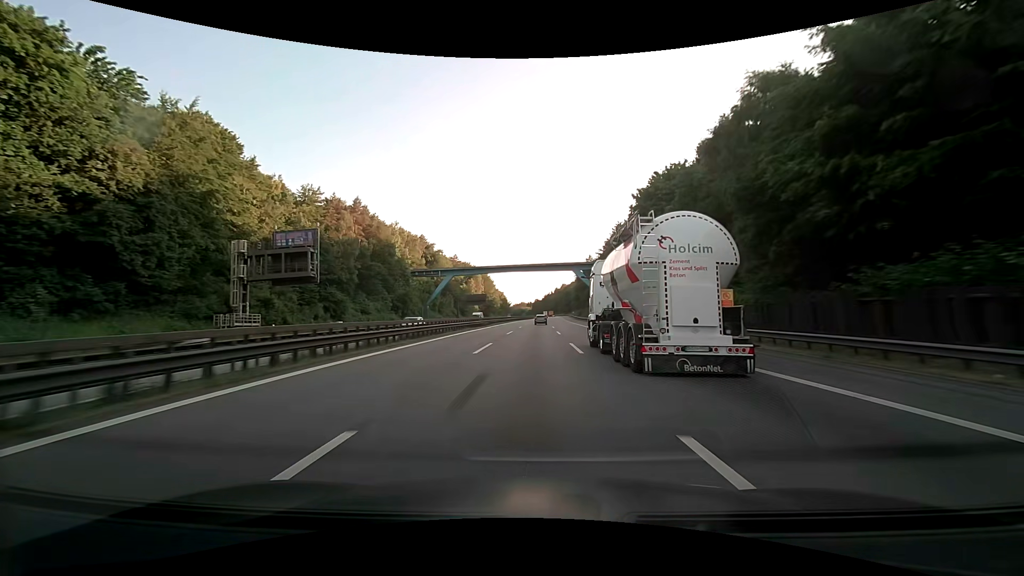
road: motorway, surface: asphalt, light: Day
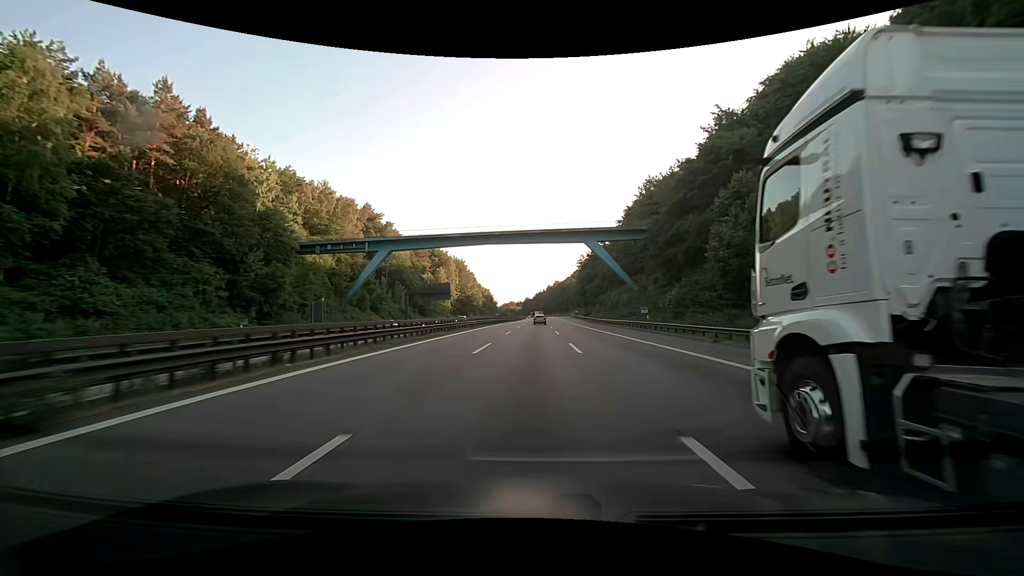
(+0.5, +54.5) m; +1°
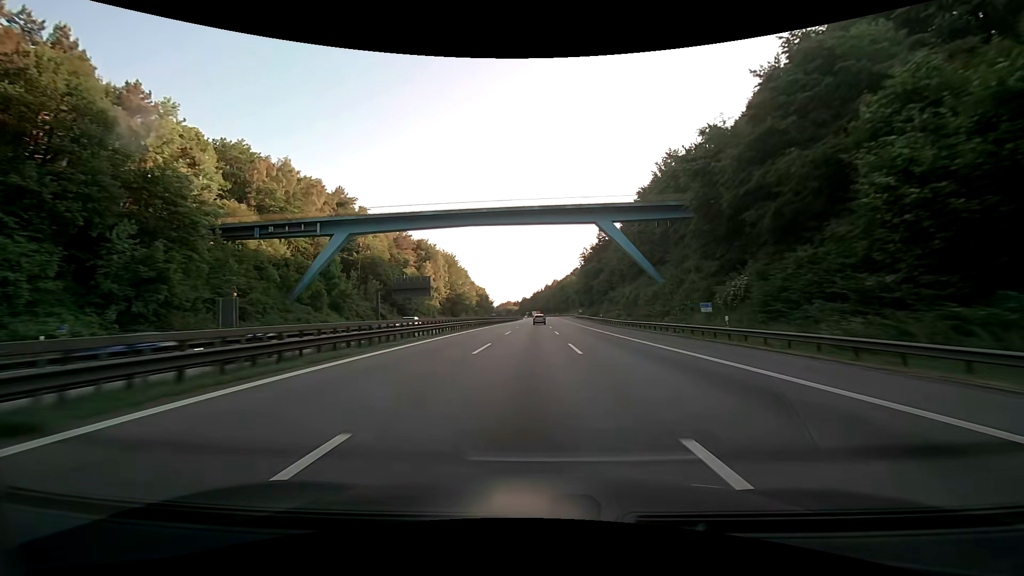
(+0.1, +18.2) m; 0°
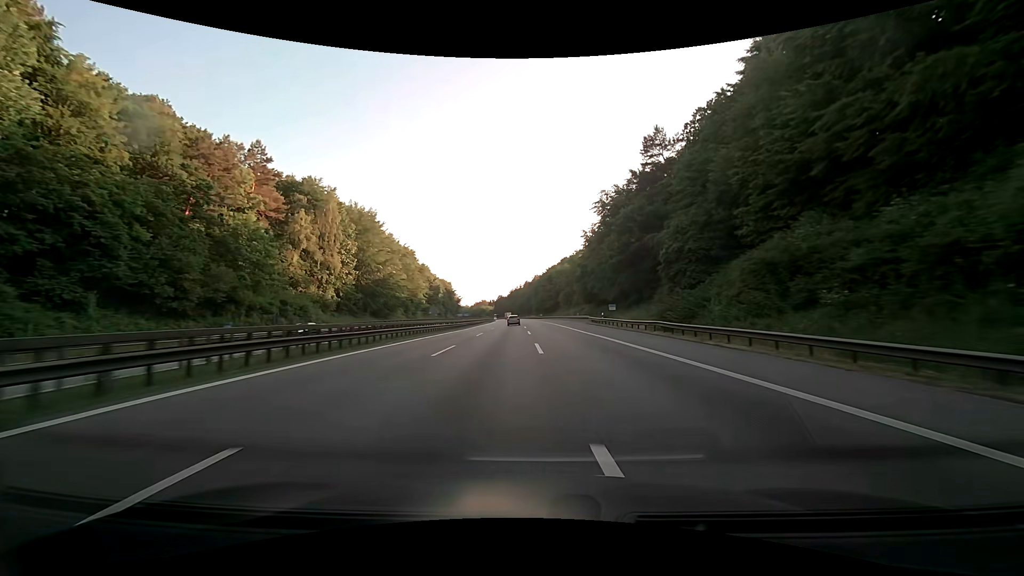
(+1.0, +72.8) m; +2°
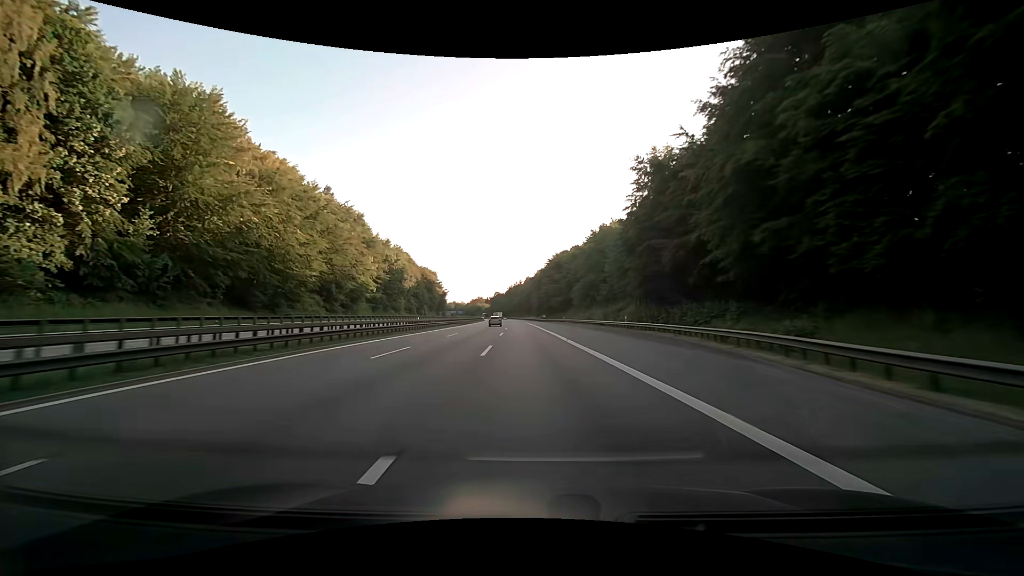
(+0.7, +54.6) m; 0°
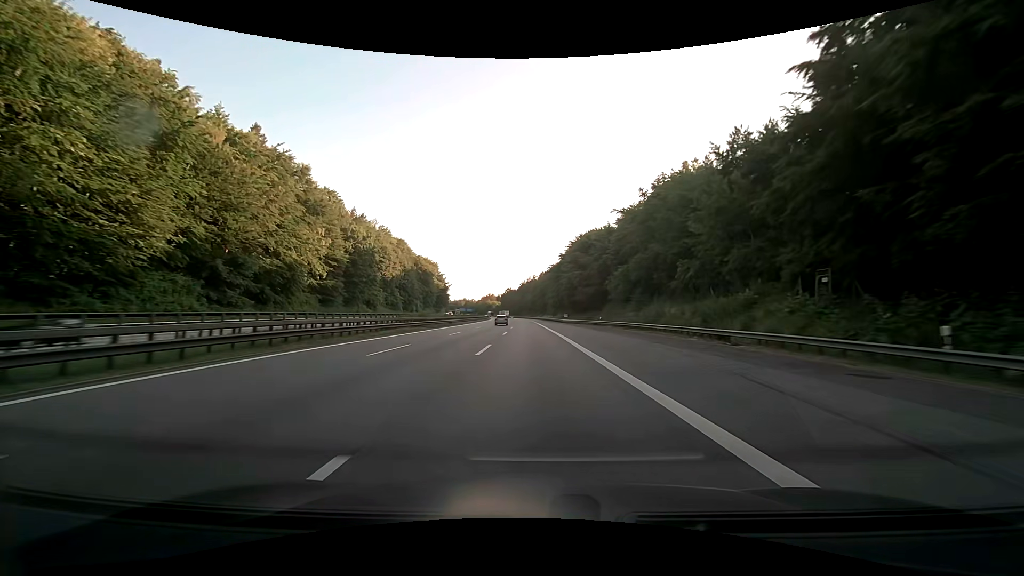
(-0.6, +36.3) m; -2°
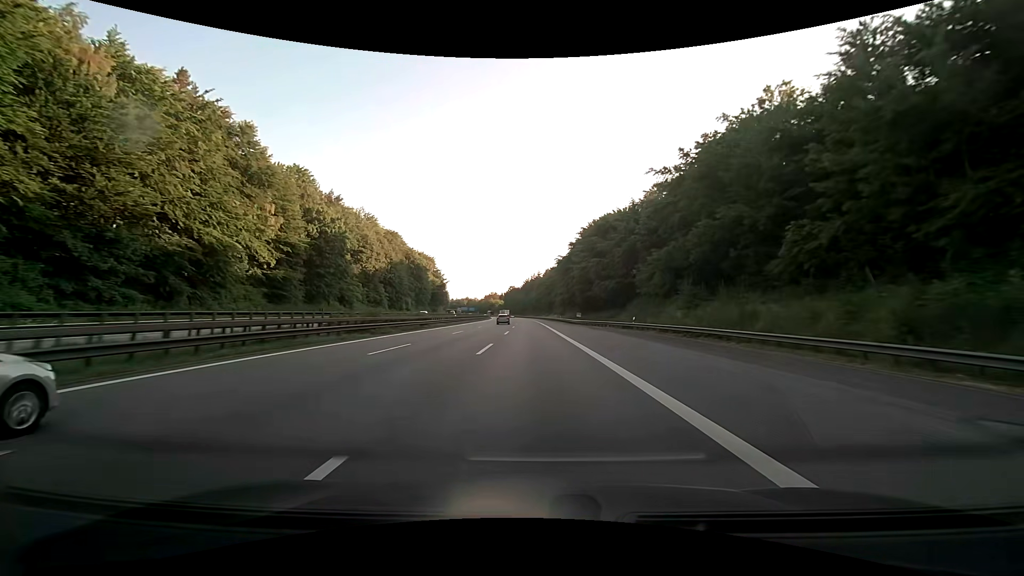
(-0.1, +18.2) m; 0°
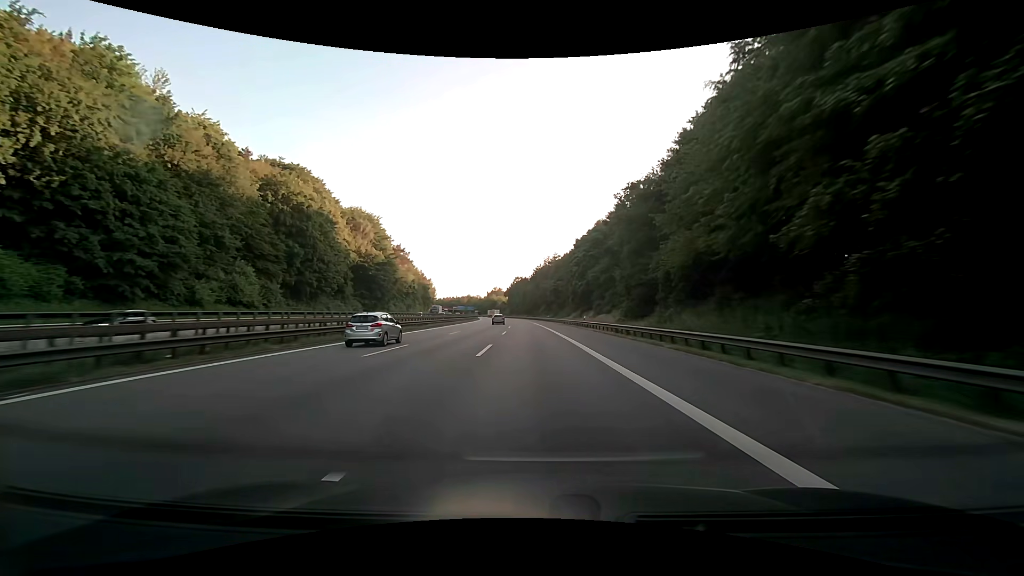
(-1.4, +90.8) m; -1°
(0, +10) (0, +20) (0, +30) (0, +40) (0, +50) (-1, +60) (-1, +70) (-1, +80) (-2, +90) (-2, +100) m
